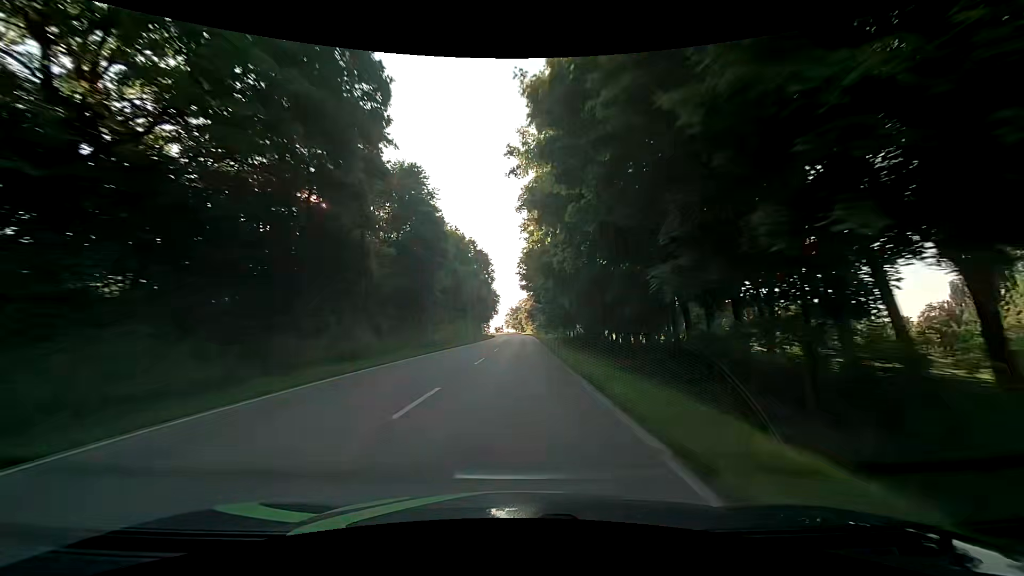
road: secondary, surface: asphalt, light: Day
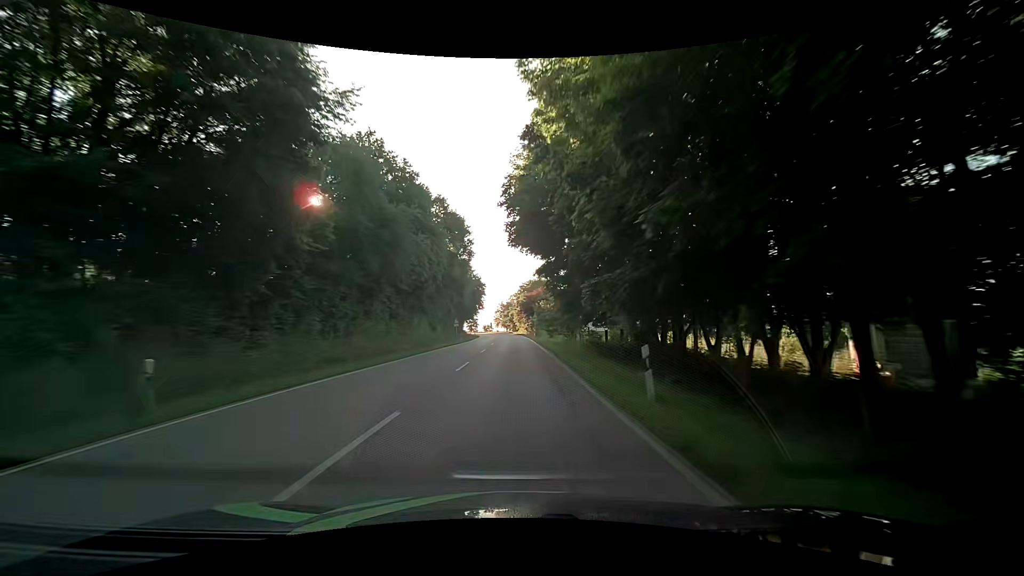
(+0.3, +27.5) m; +1°
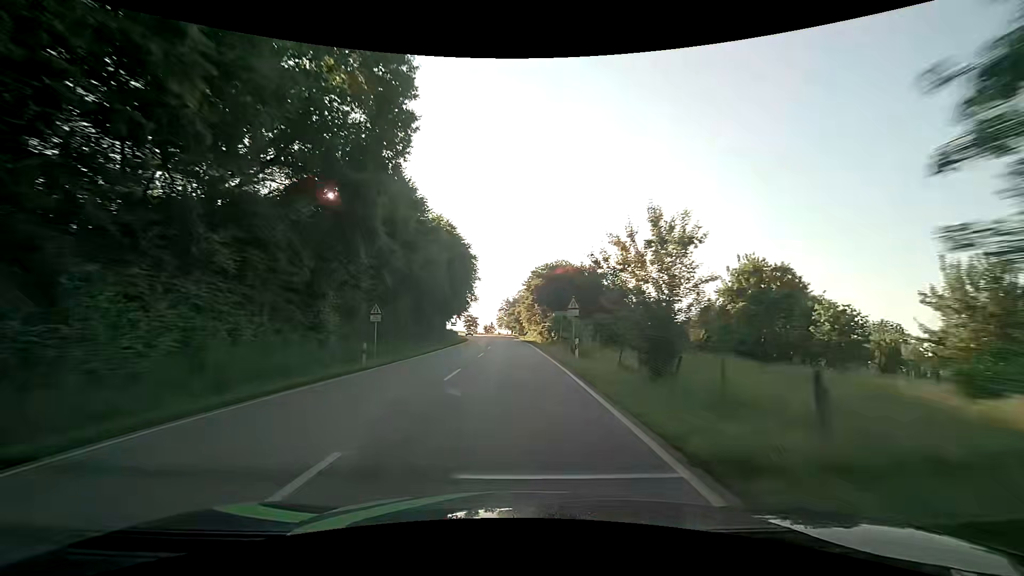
(-0.2, +38.3) m; -1°
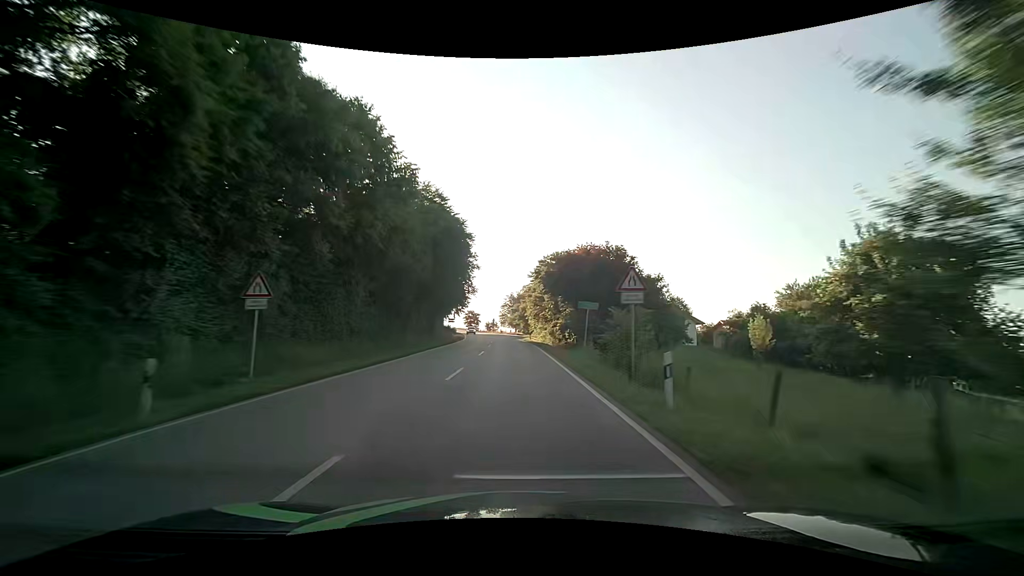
(0.0, +12.1) m; 0°
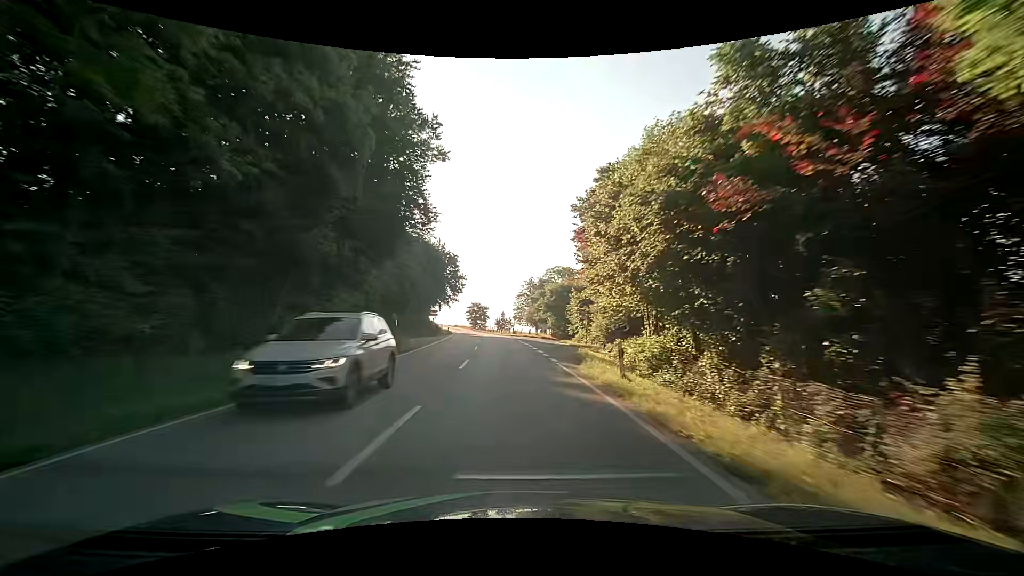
(-0.8, +44.8) m; -2°
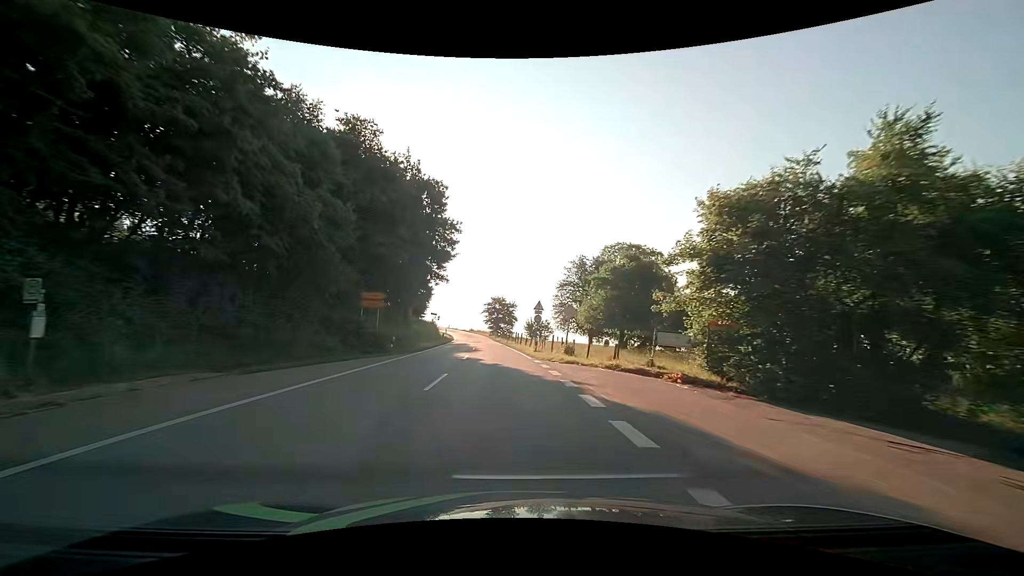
(-1.5, +41.1) m; -4°
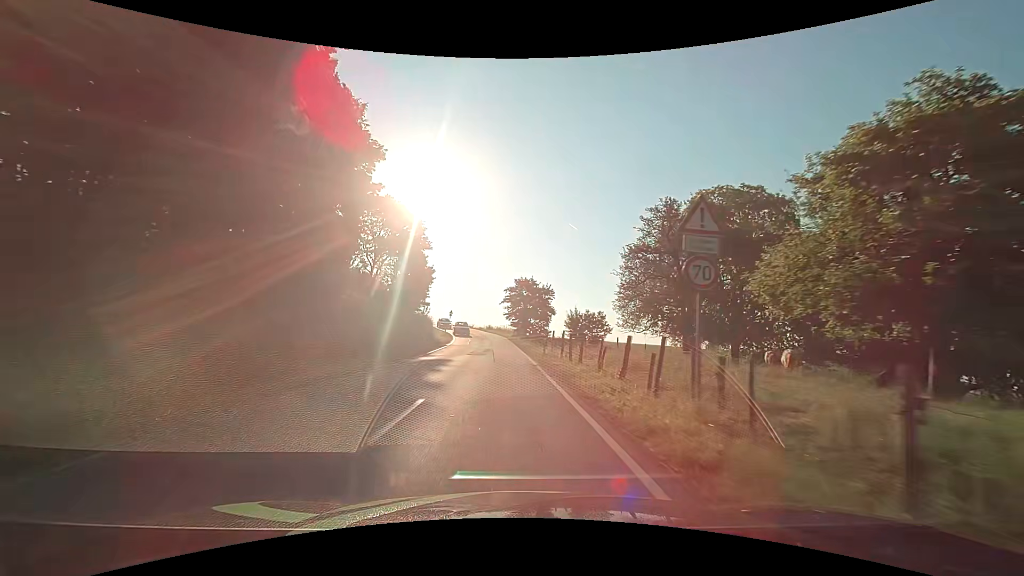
(-1.0, +29.9) m; -4°
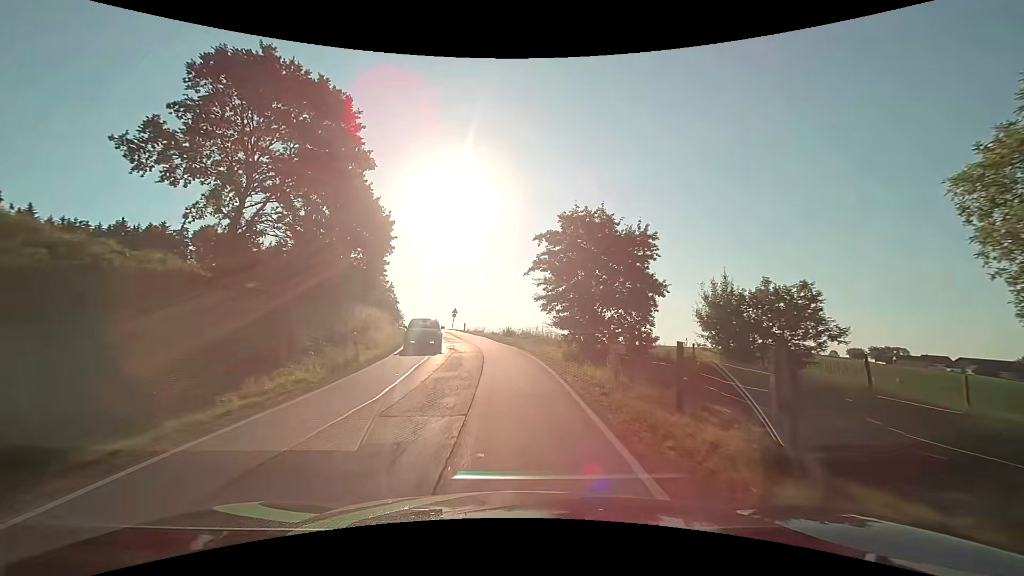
(-0.9, +36.0) m; -3°
(0, +10) (-1, +20) (-2, +30) (-5, +40) (-7, +49) (-9, +59) (-12, +69) (-14, +78) (-17, +88) (-19, +98) m
